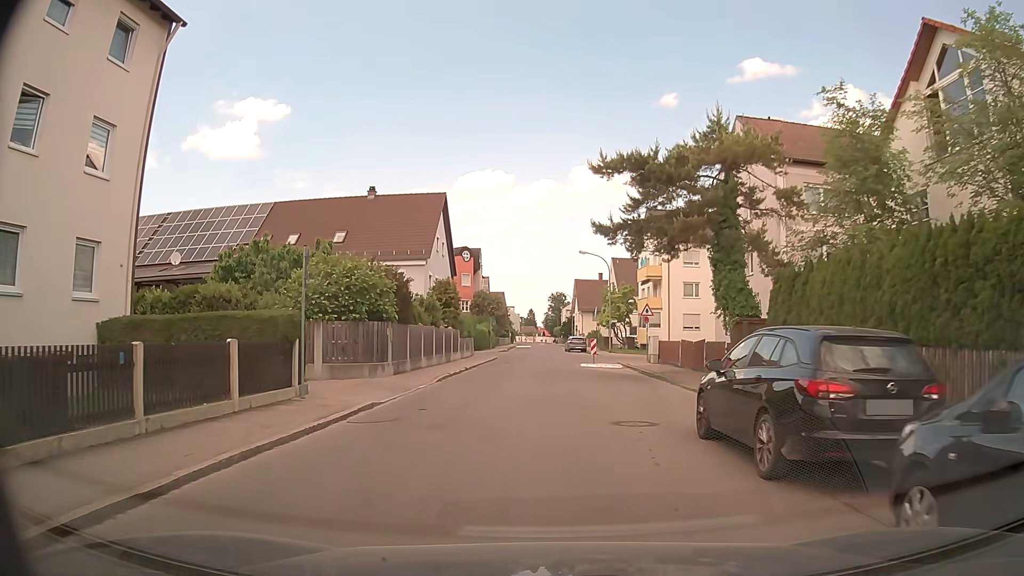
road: unclassified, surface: asphalt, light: Day
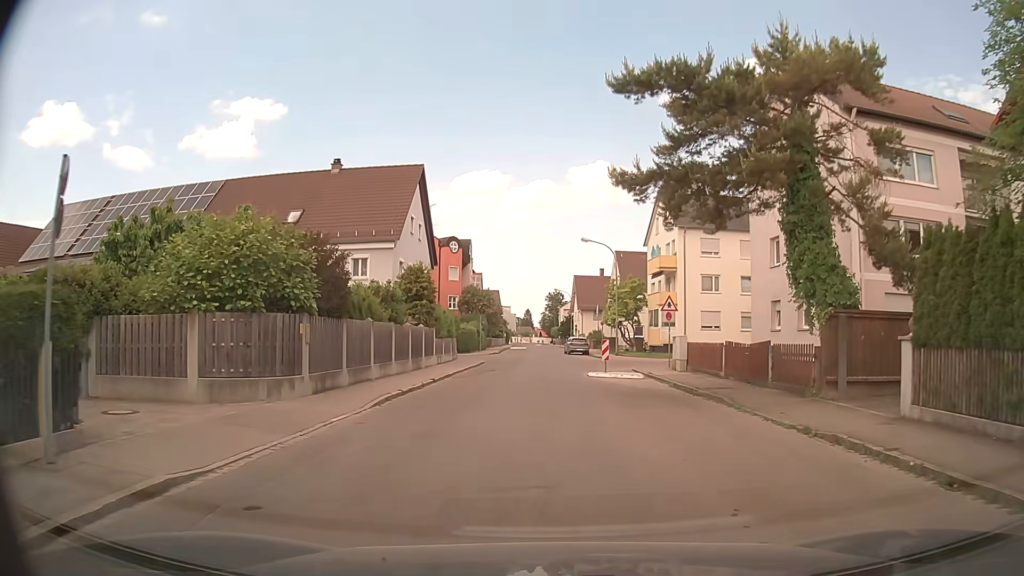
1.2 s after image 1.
(0.0, +7.8) m; 0°
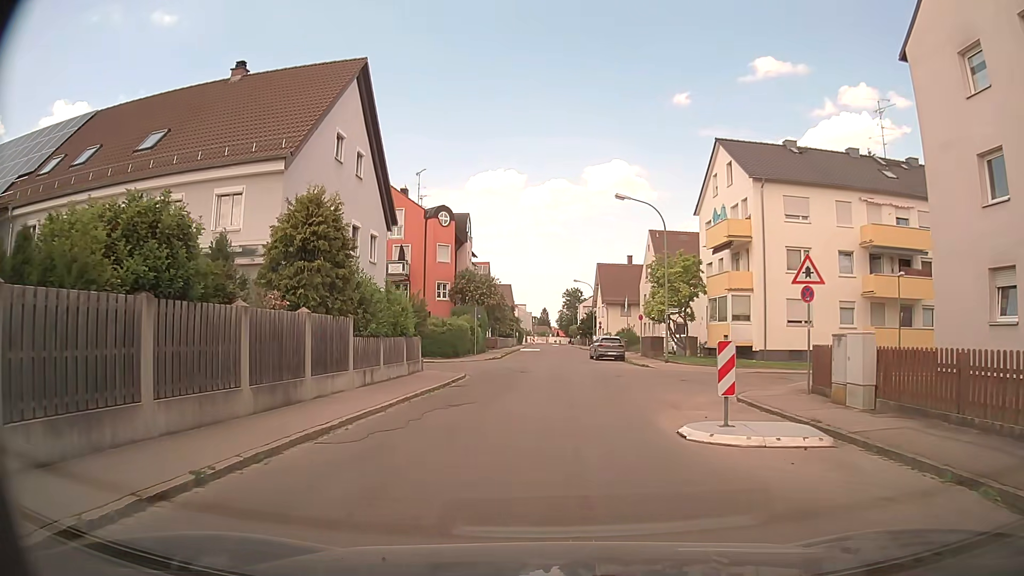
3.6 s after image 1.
(0.0, +15.6) m; -2°
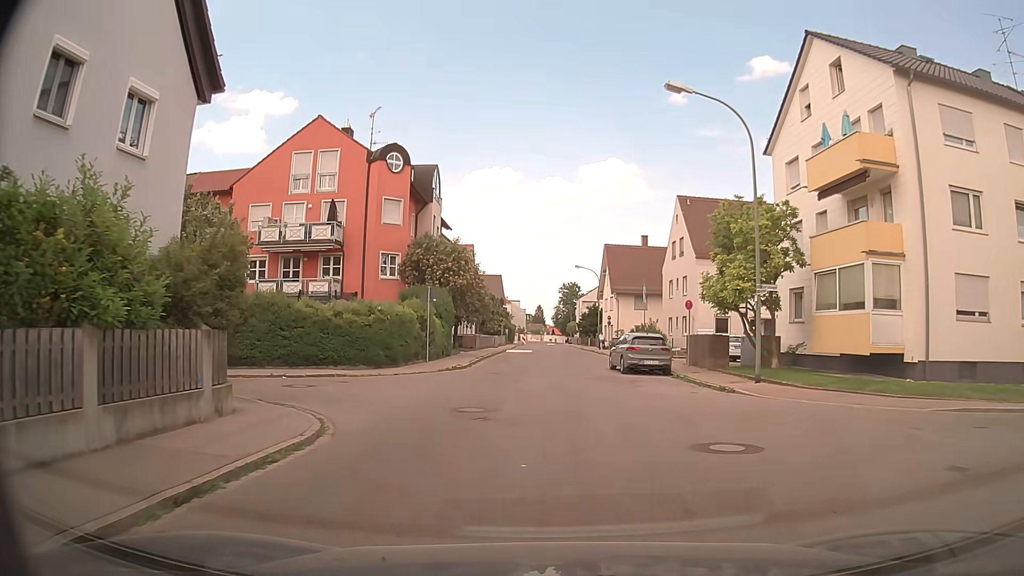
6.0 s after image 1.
(+0.2, +16.2) m; +1°
(0, +10) (0, +20) (+1, +30) (+1, +40) (+2, +50) (+2, +60) (+2, +70) (+1, +80) (+1, +90) (+1, +100) m
